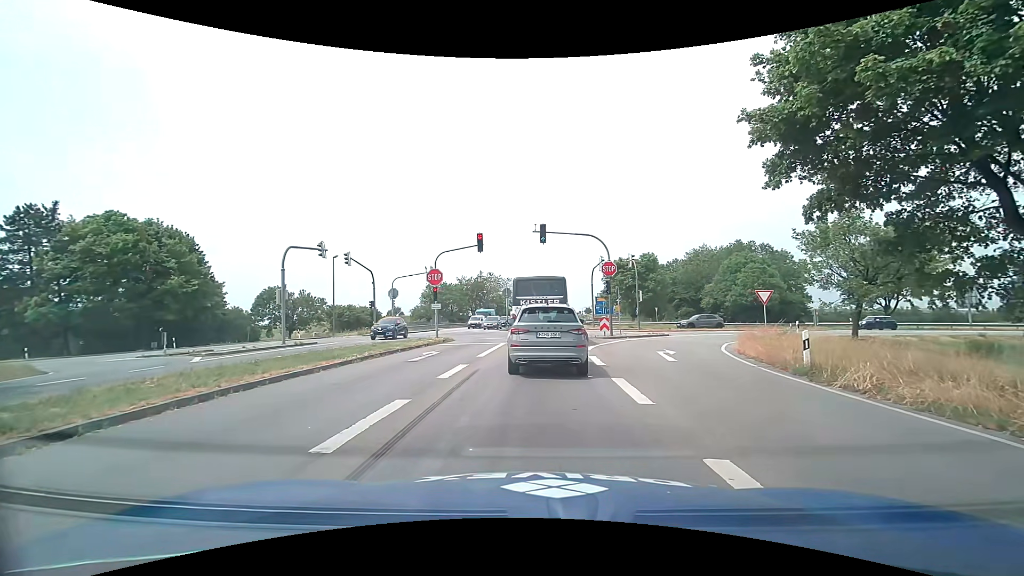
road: primary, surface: asphalt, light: Day
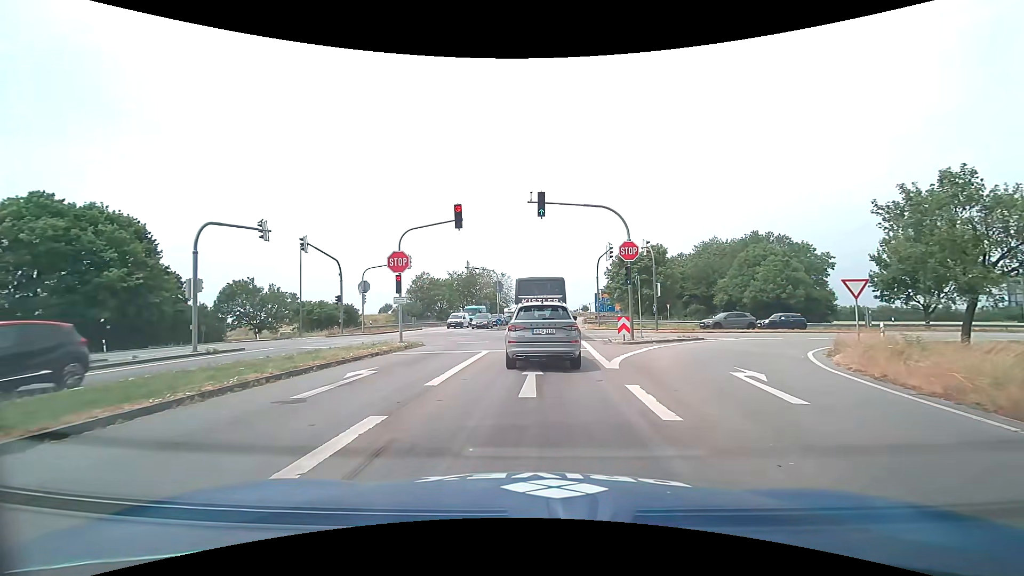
(+0.1, +7.7) m; +1°
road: tertiary_link
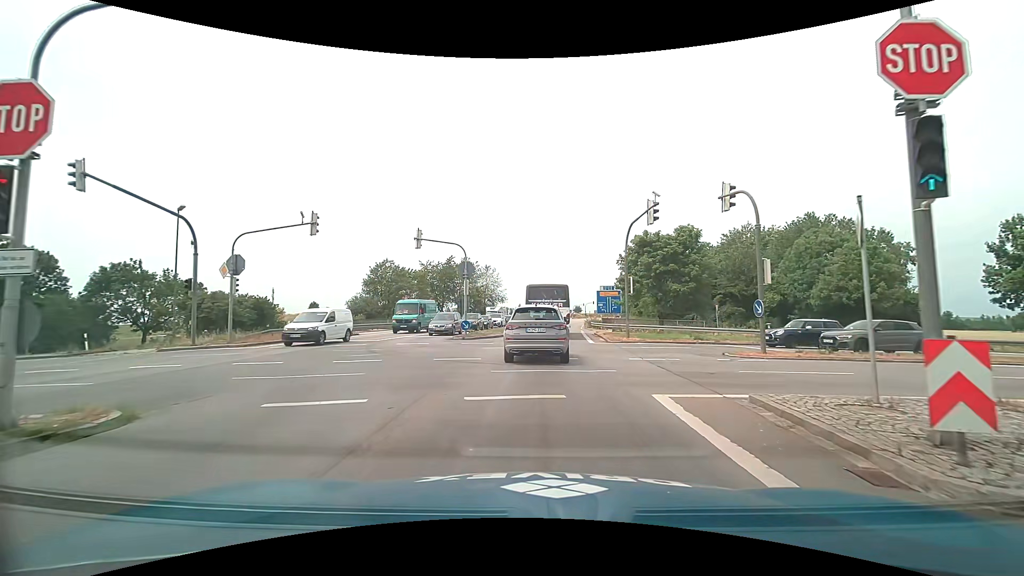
(+0.2, +17.5) m; +1°
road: primary
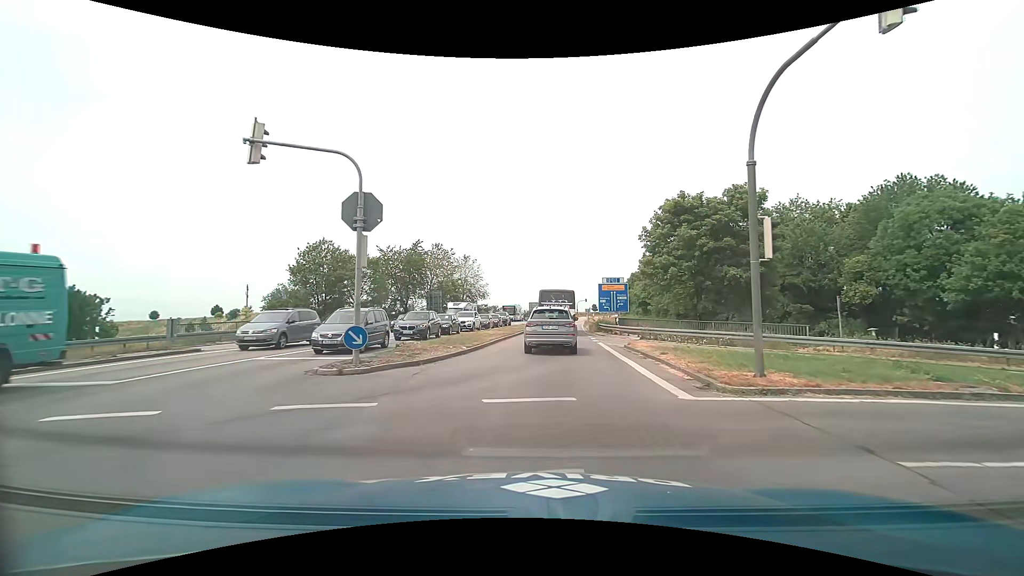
(+0.2, +16.9) m; +1°
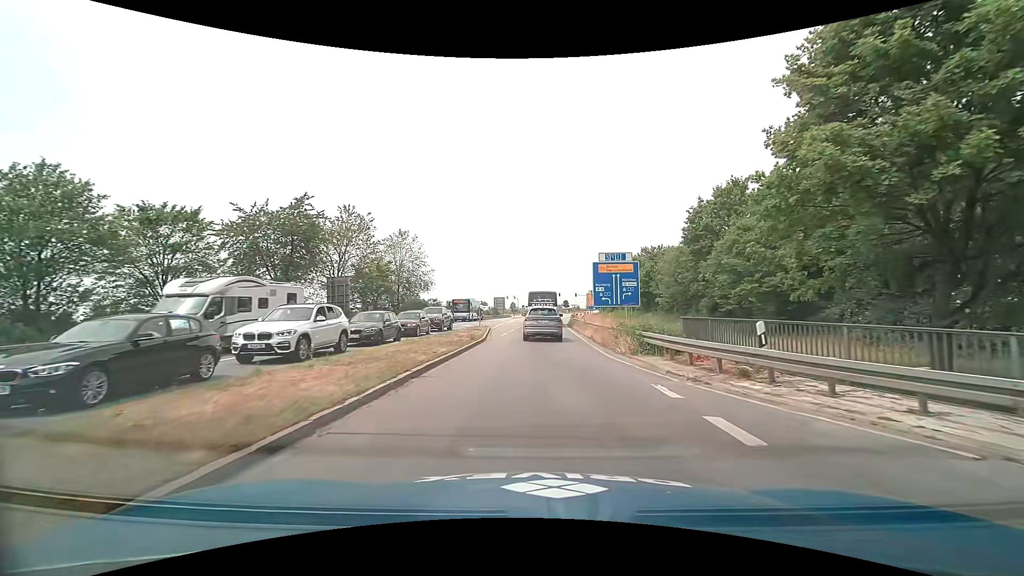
(+0.9, +25.6) m; +4°
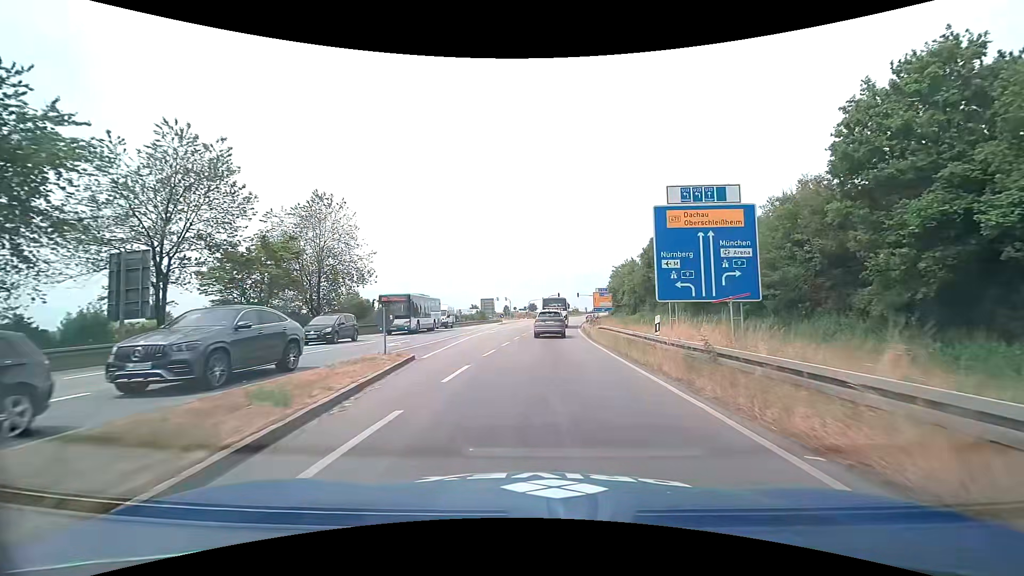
(0.0, +24.2) m; 0°
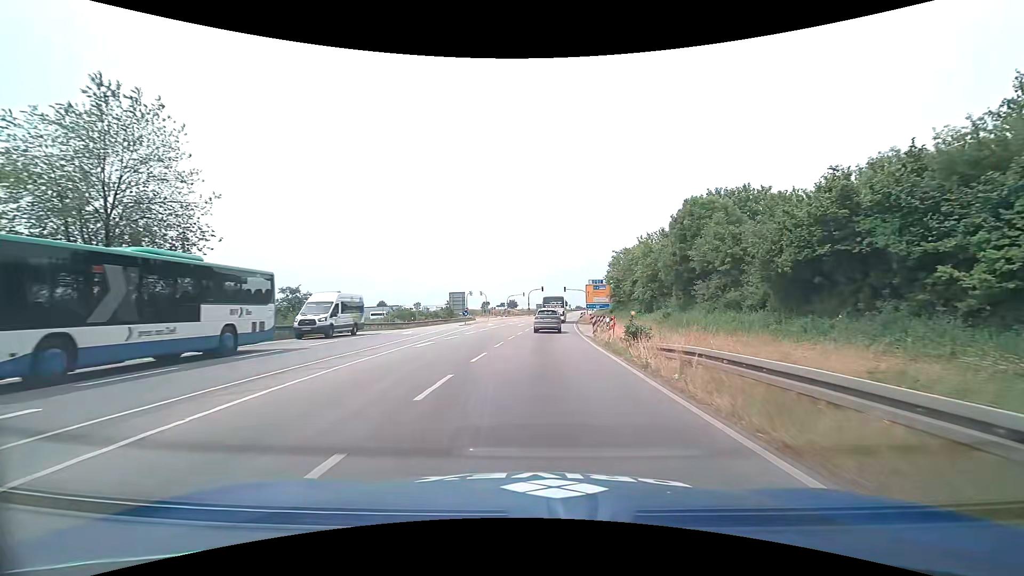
(+0.4, +20.4) m; +2°
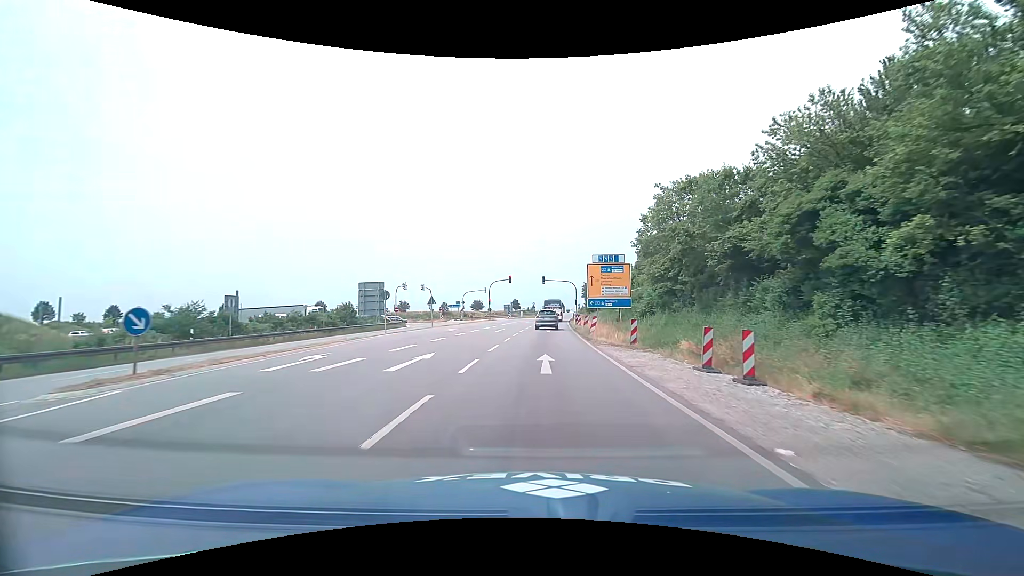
(+1.1, +38.8) m; +3°
(0, +10) (0, +20) (+1, +30) (+1, +40) (+2, +50) (+3, +60) (+3, +70) (+4, +80) (+5, +90) (+6, +100) m
